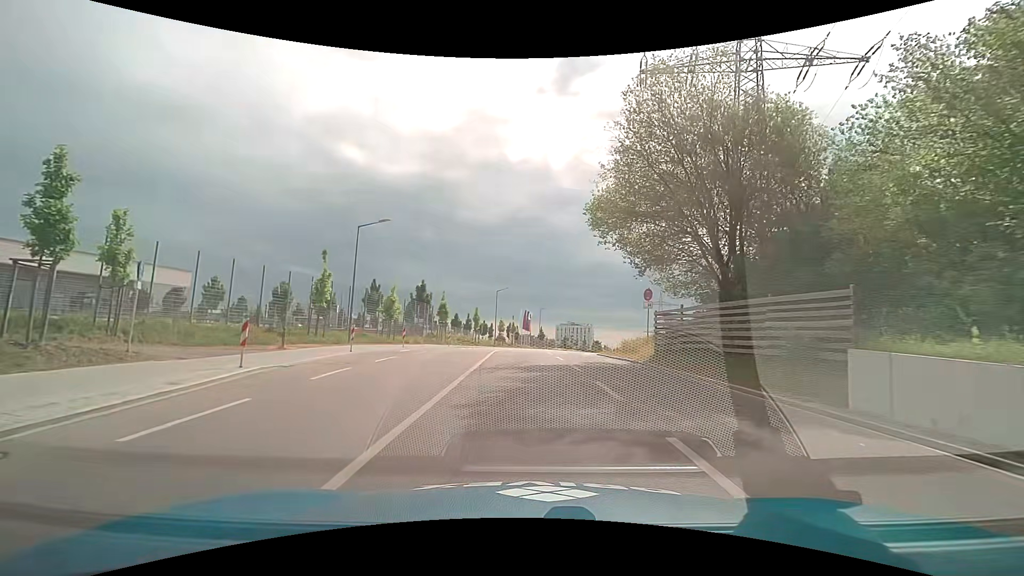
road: tertiary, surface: asphalt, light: Day
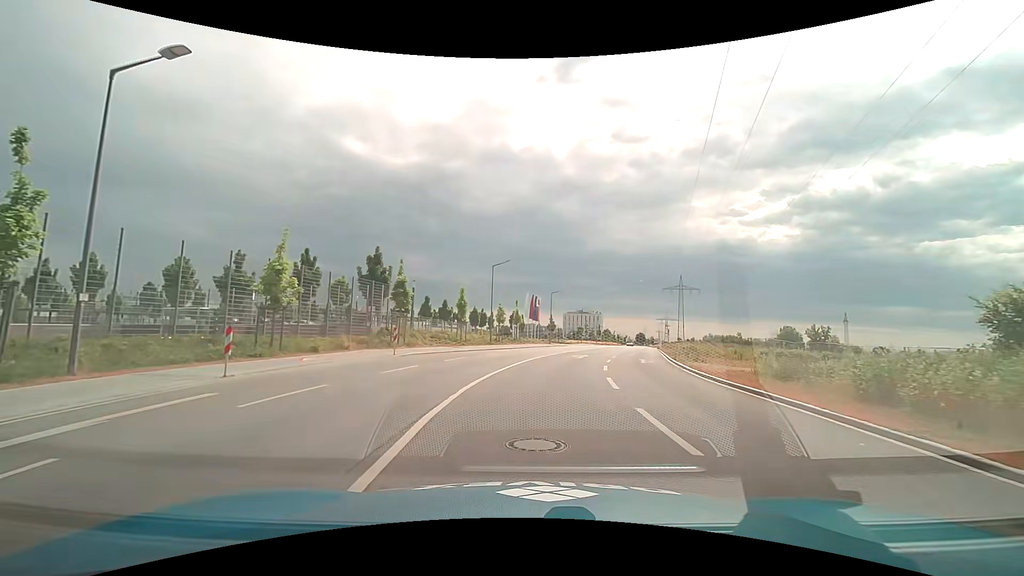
(-0.3, +21.7) m; 0°
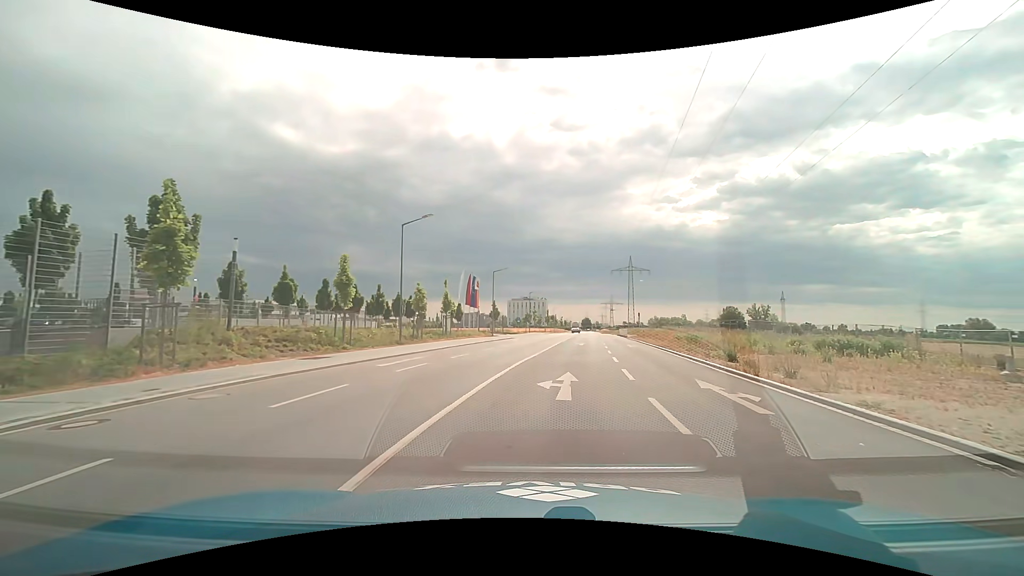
(+0.8, +17.3) m; +7°
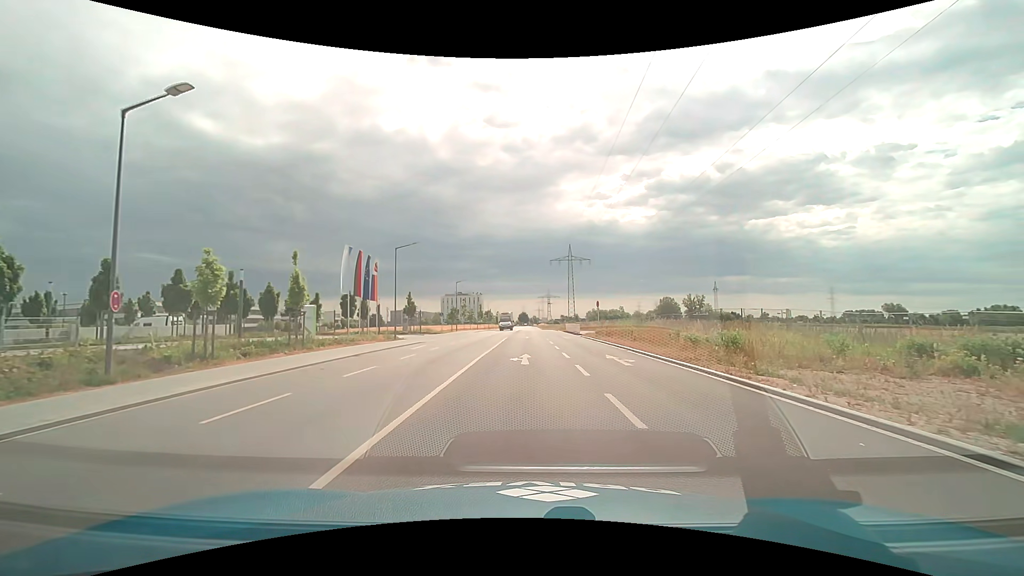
(+1.3, +18.1) m; +7°
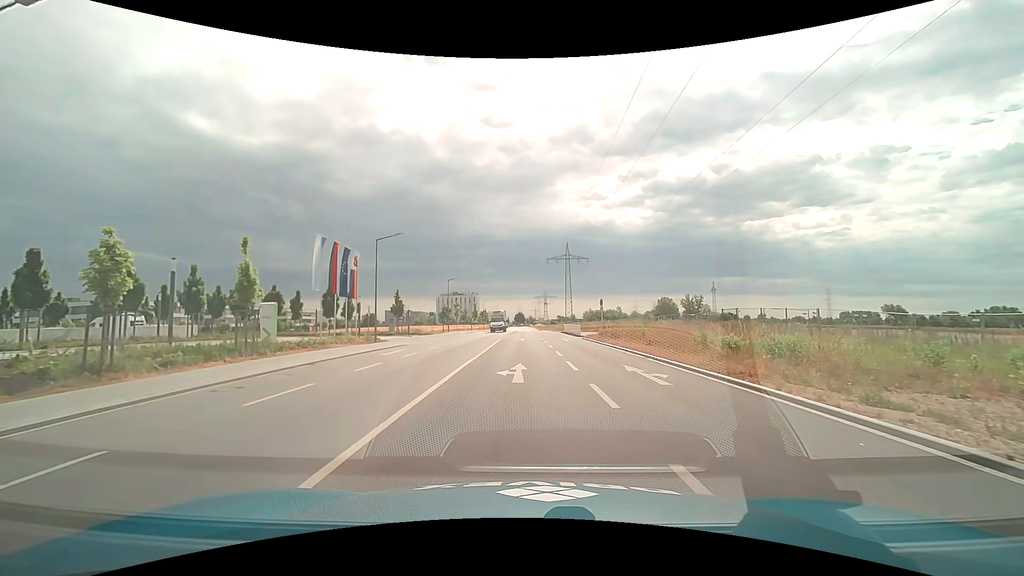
(0.0, +4.6) m; +1°
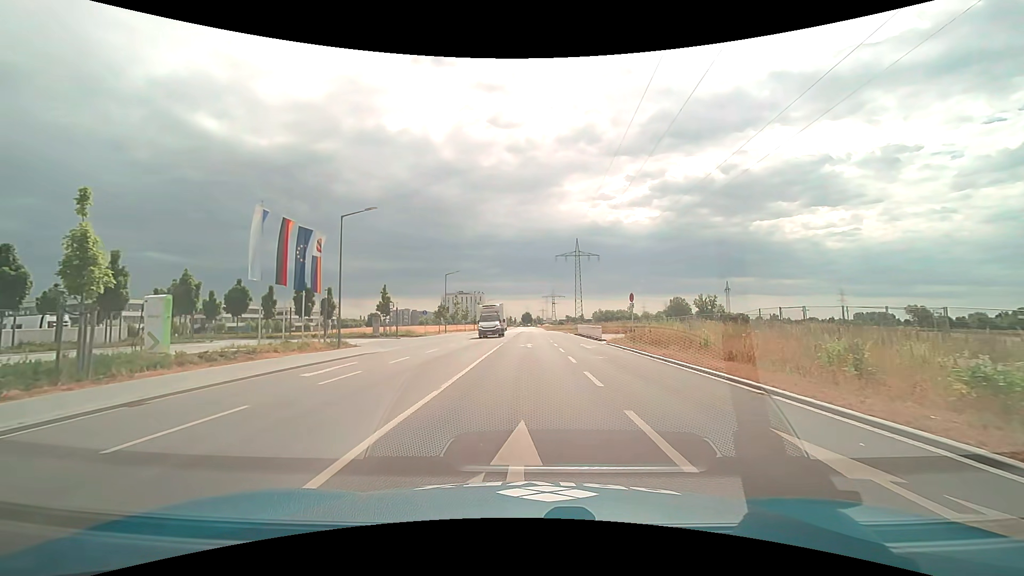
(-0.1, +9.2) m; -1°
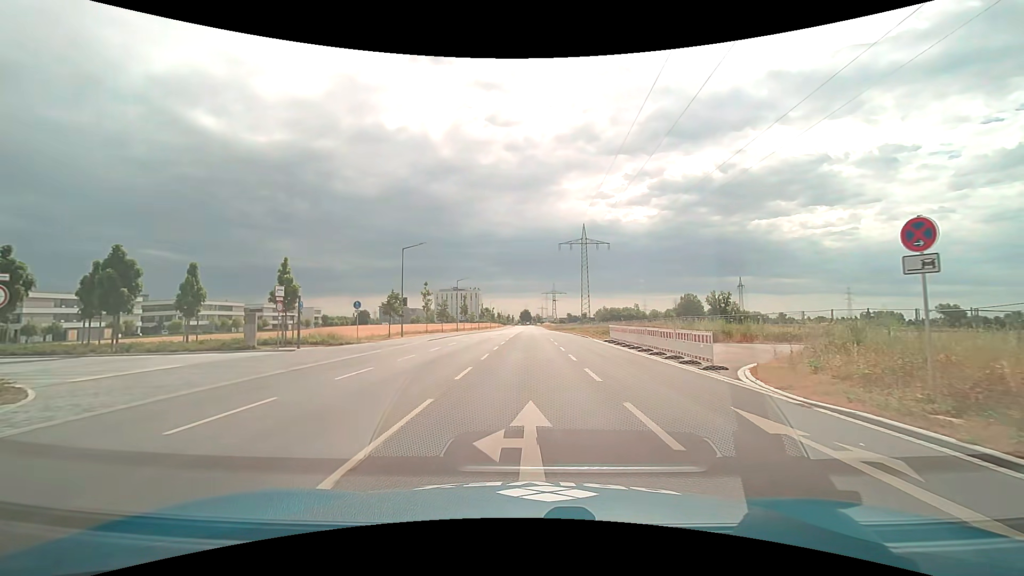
(0.0, +23.3) m; 0°
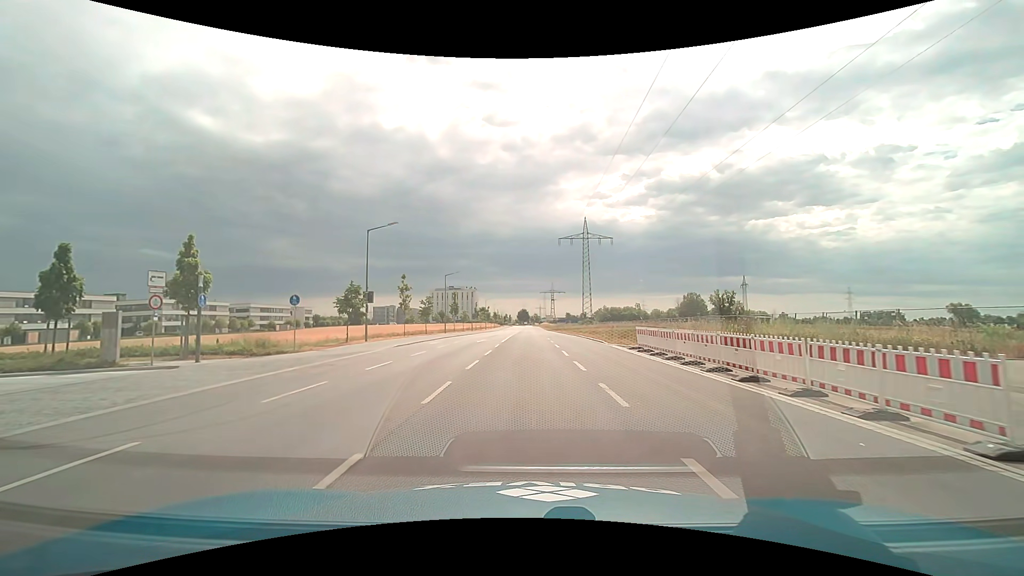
(0.0, +9.4) m; 0°
(0, +10) (0, +20) (0, +30) (0, +40) (0, +50) (0, +60) (0, +70) (0, +80) (0, +90) (0, +100) m
